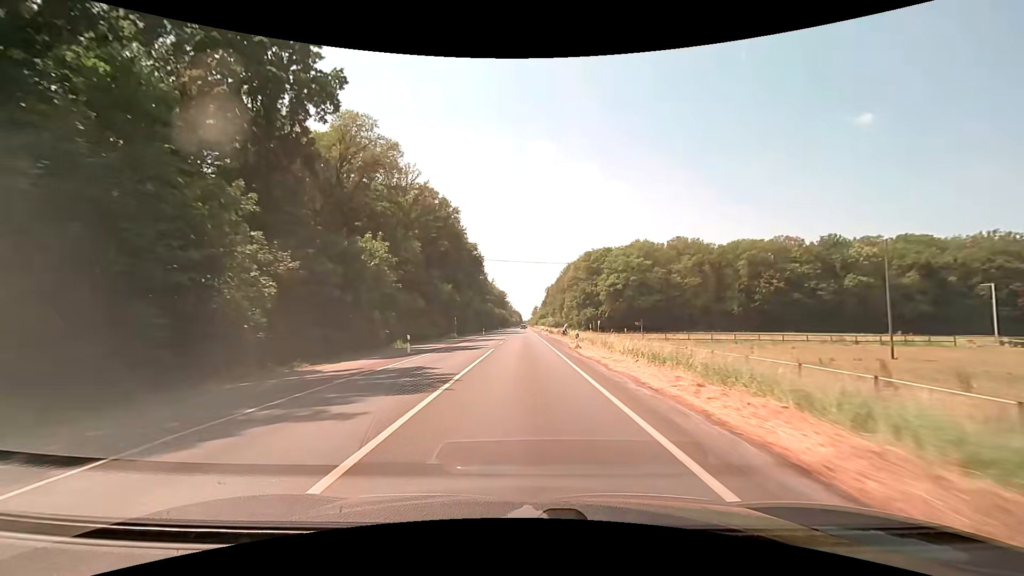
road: secondary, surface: asphalt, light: Day
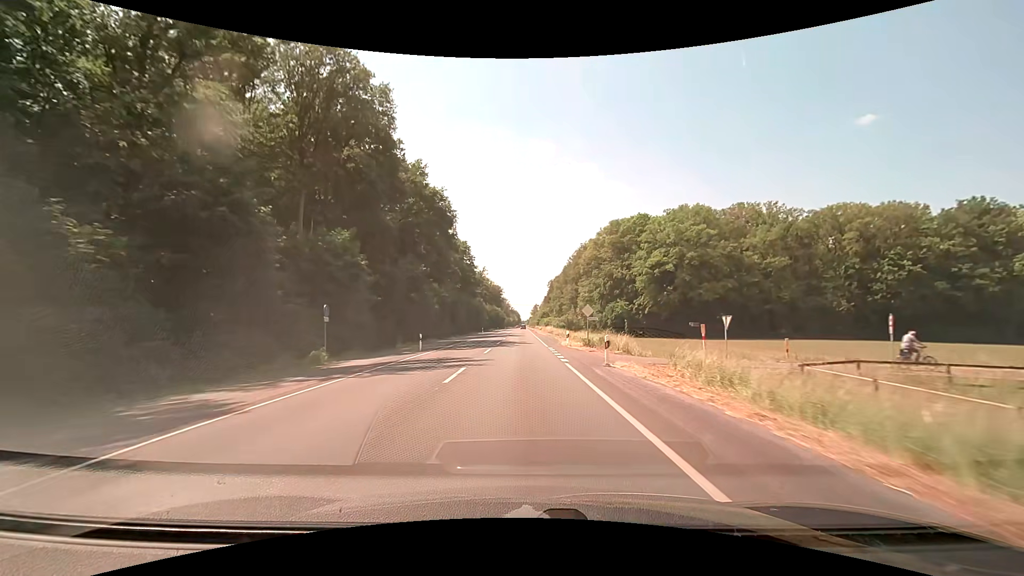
(+0.2, +47.8) m; 0°
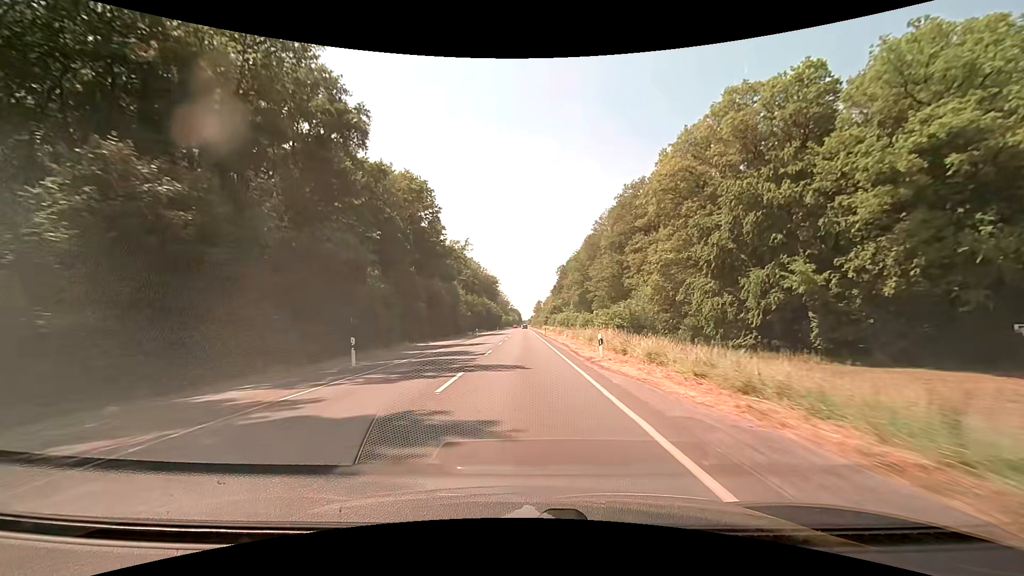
(-0.2, +62.2) m; 0°
(0, +10) (0, +20) (0, +30) (0, +40) (0, +50) (0, +60) (0, +70) (0, +80) (0, +90) (0, +100) m
